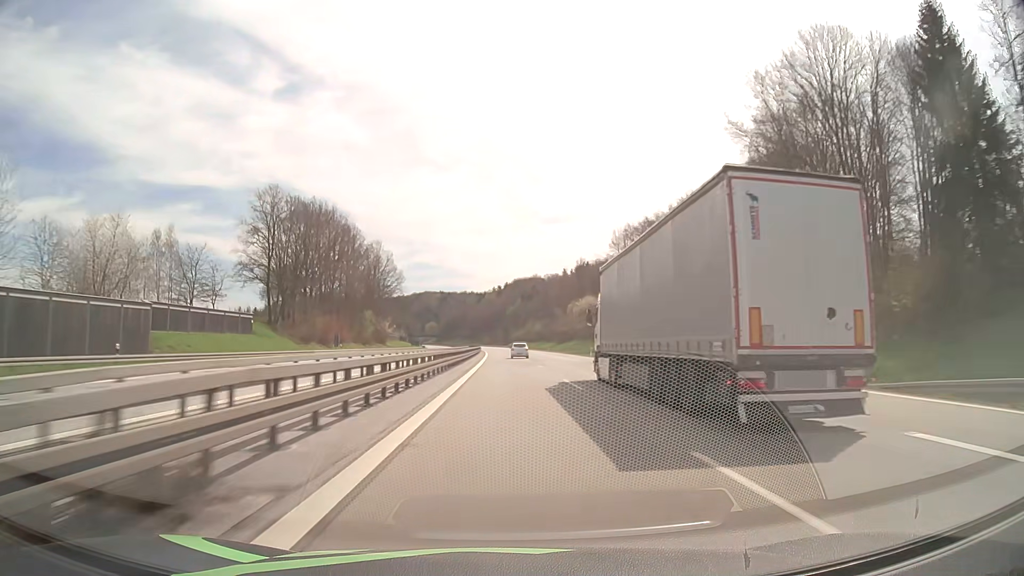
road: motorway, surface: asphalt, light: Day
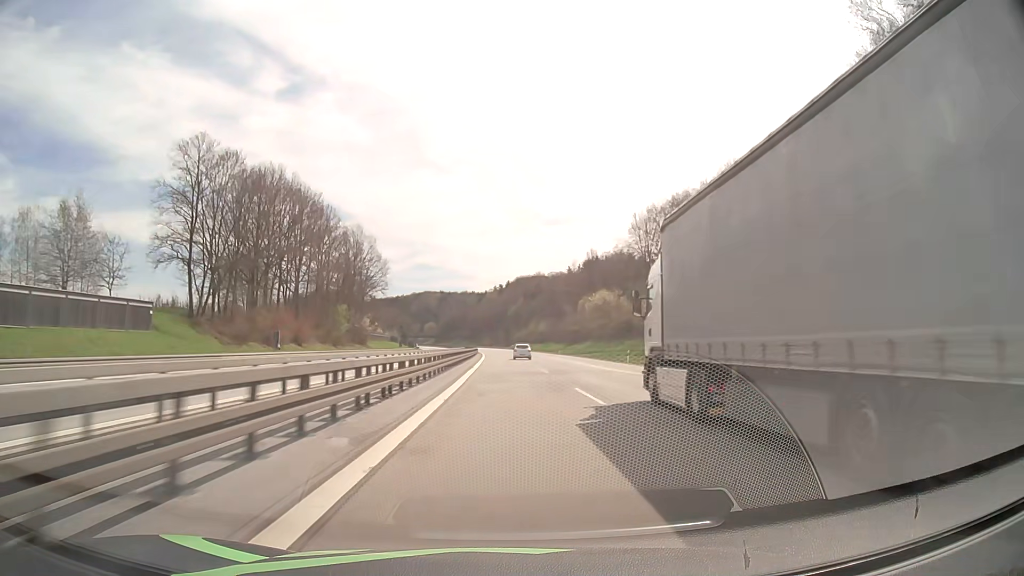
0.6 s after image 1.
(0.0, +22.7) m; 0°
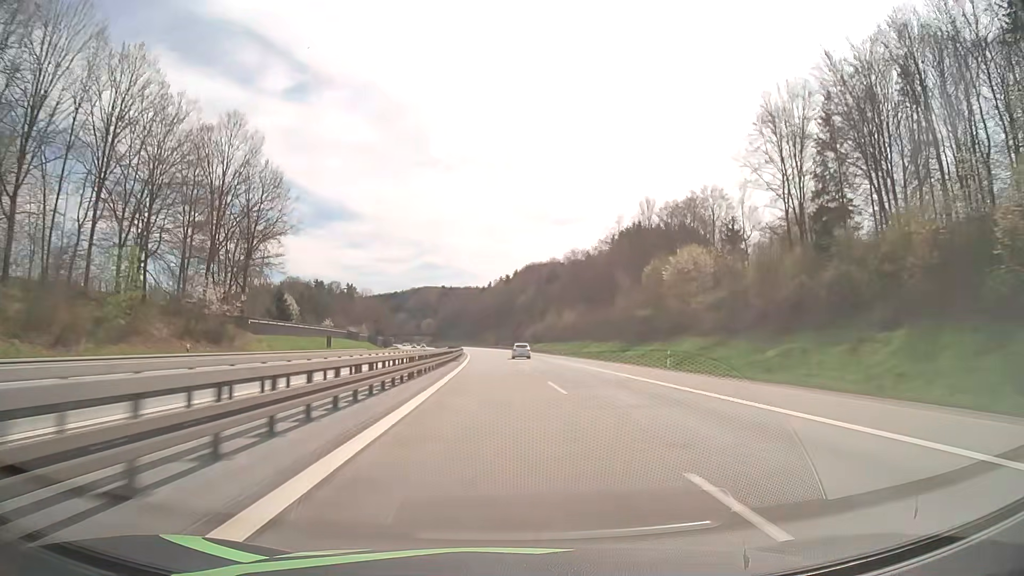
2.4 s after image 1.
(-0.4, +68.3) m; -1°
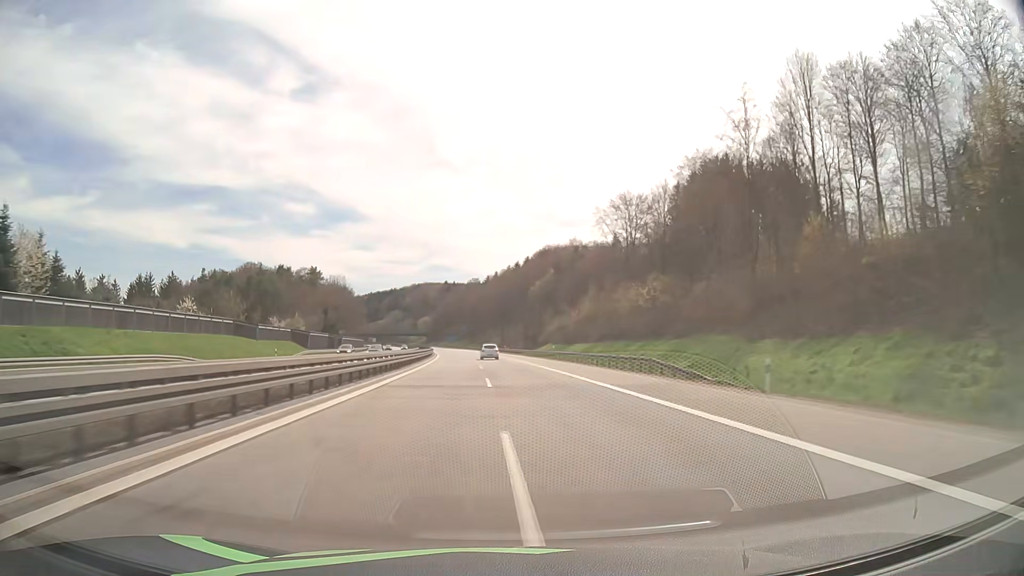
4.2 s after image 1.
(0.0, +68.1) m; 0°
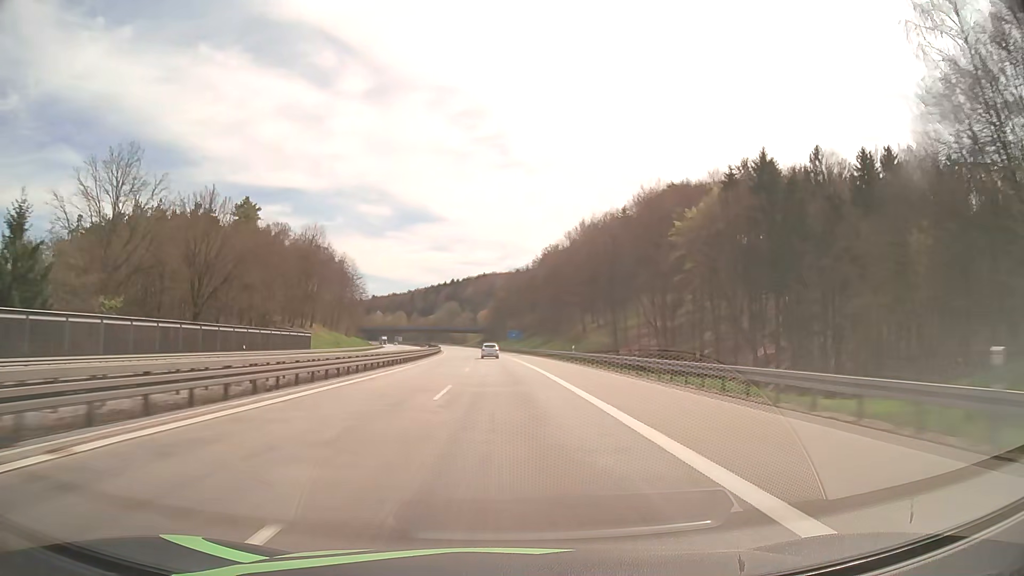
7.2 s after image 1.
(-5.8, +113.1) m; -6°
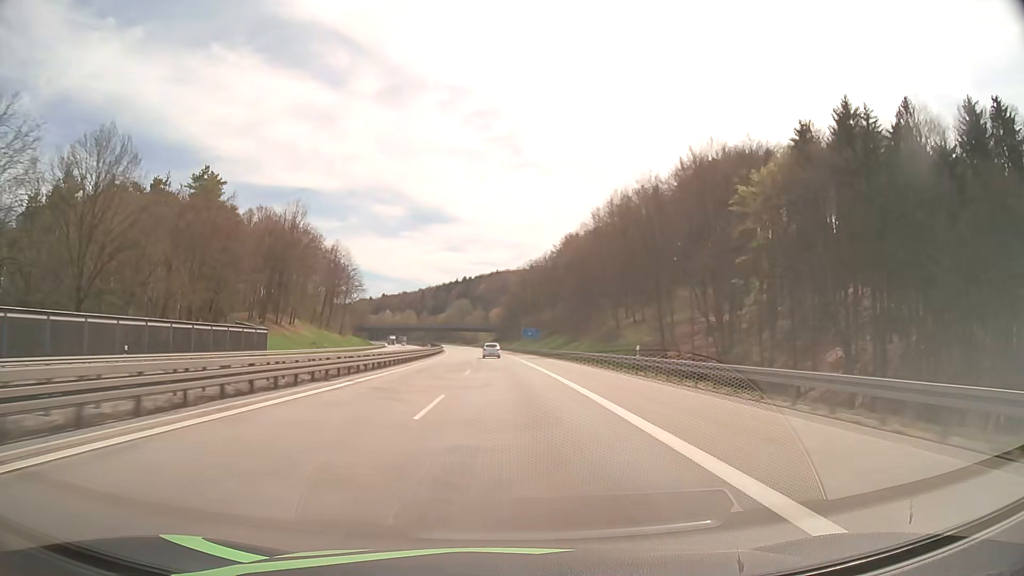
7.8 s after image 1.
(-0.2, +22.7) m; -1°
(0, +10) (0, +20) (0, +30) (-1, +40) (-1, +50) (-1, +60) (-2, +70) (-2, +80) (-3, +90) (-4, +100) m
